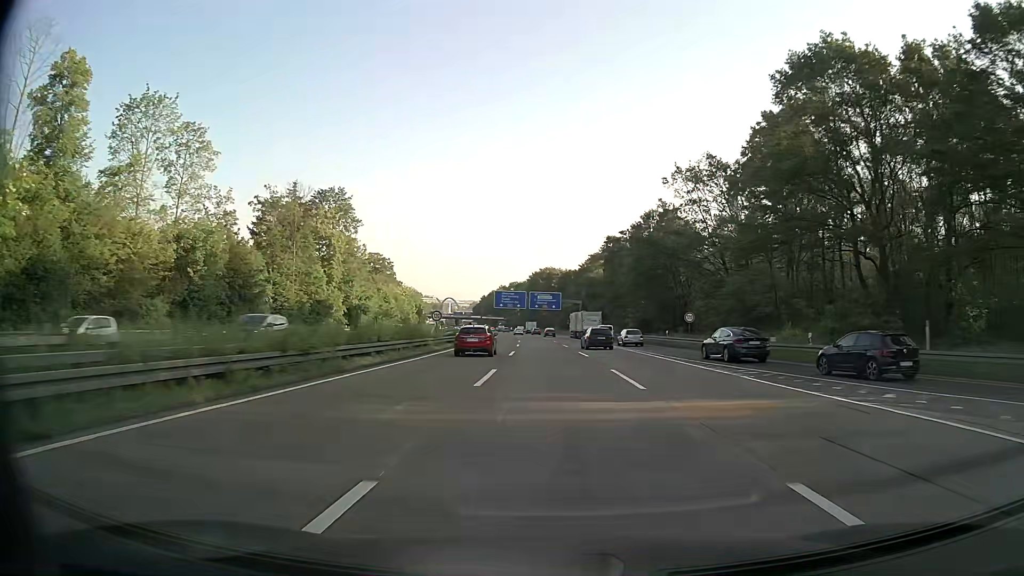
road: motorway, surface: asphalt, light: Day
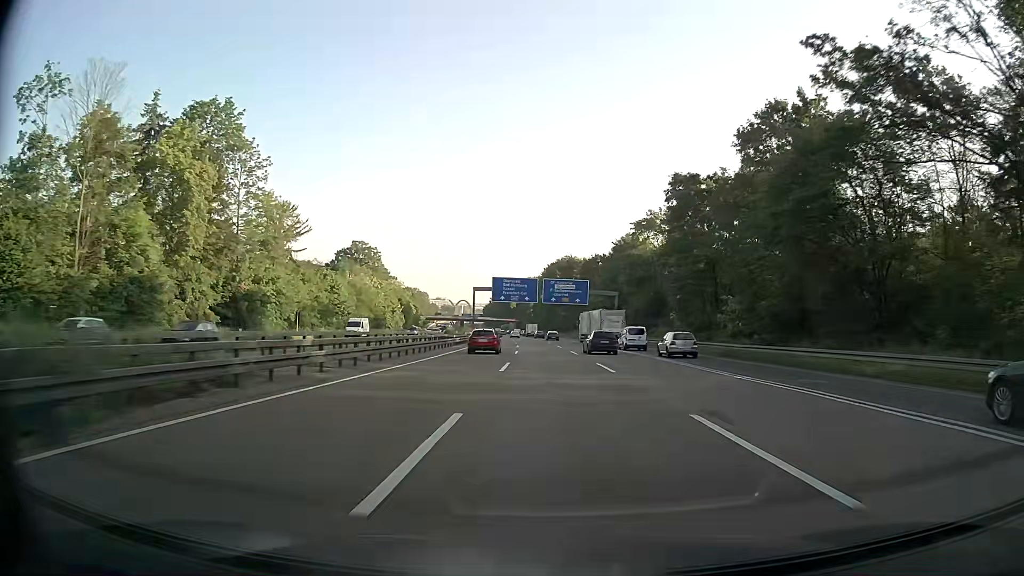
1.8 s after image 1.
(-0.6, +46.8) m; -2°
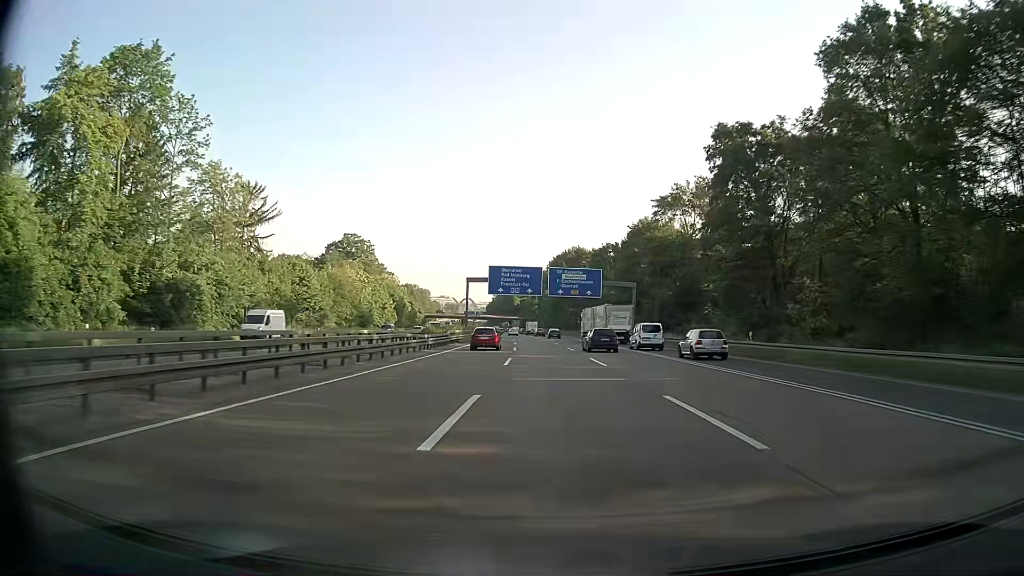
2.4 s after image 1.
(0.0, +15.5) m; 0°
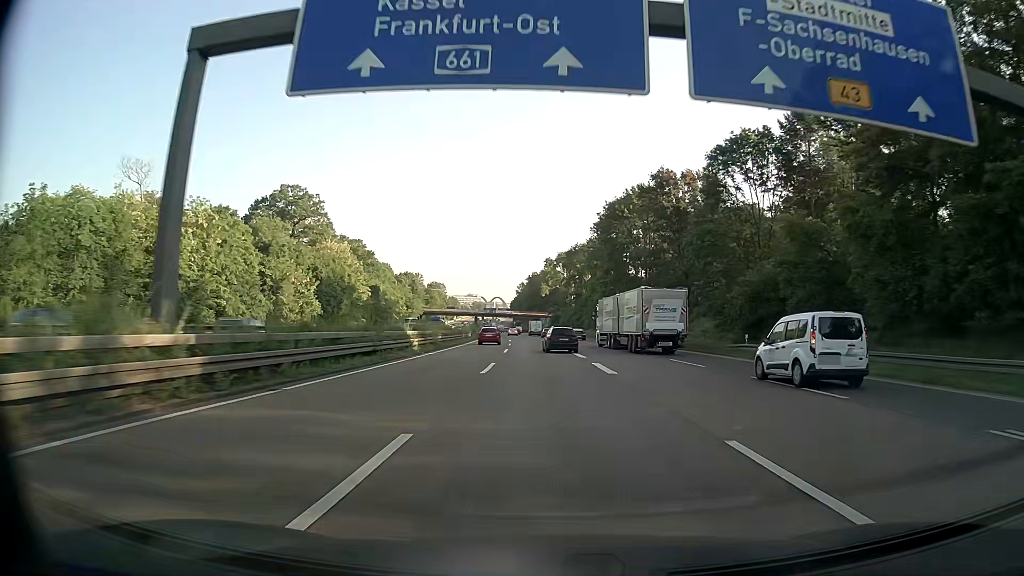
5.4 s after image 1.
(-1.7, +76.9) m; -3°
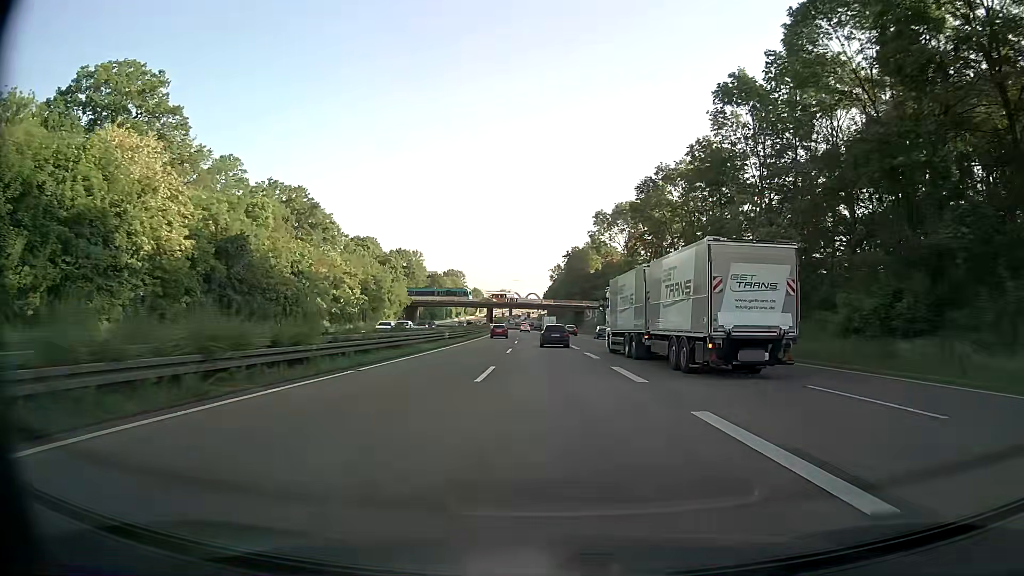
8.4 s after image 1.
(-2.1, +75.7) m; -3°
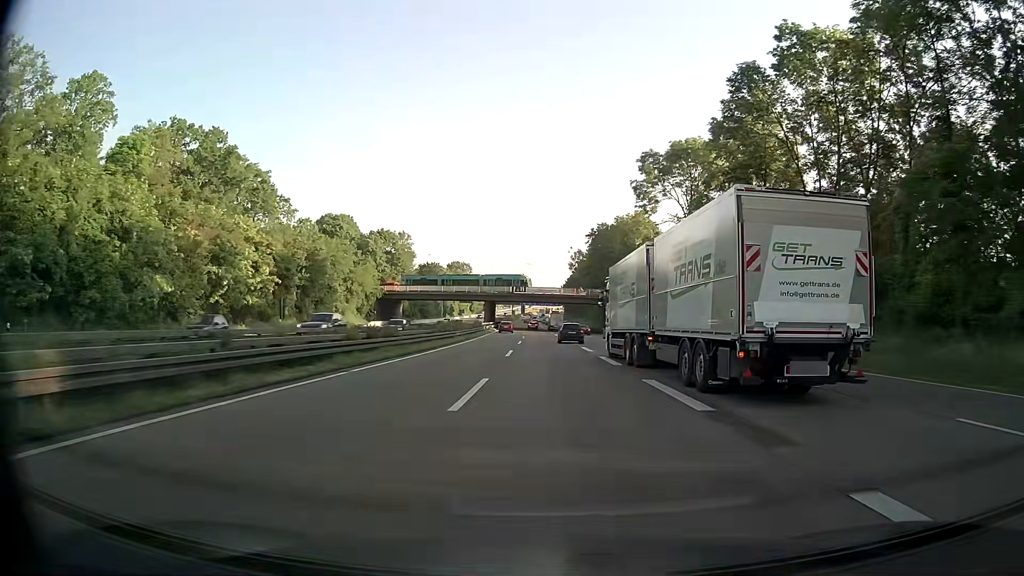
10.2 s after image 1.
(-0.3, +41.2) m; -1°
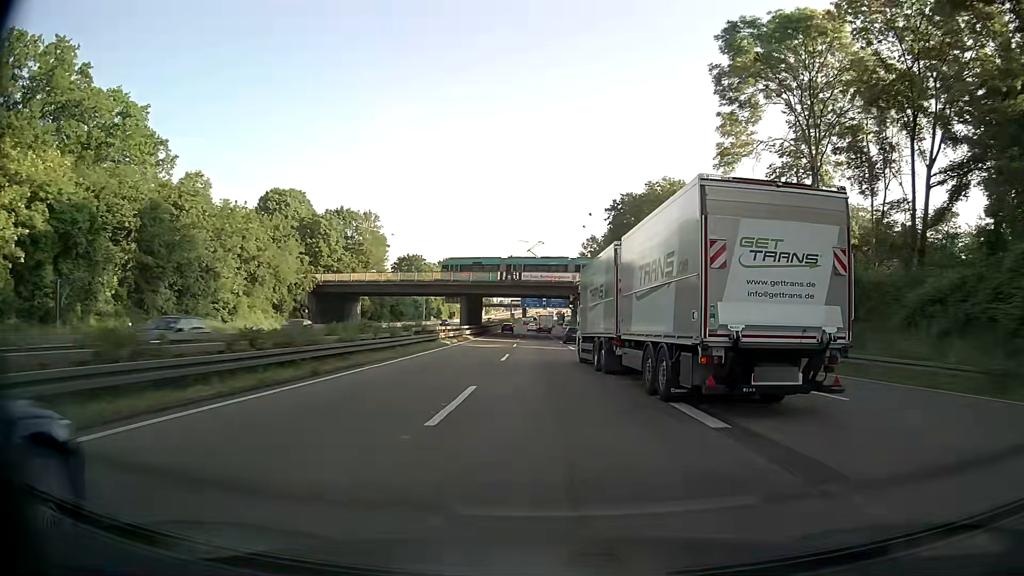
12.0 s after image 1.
(-0.2, +37.3) m; 0°
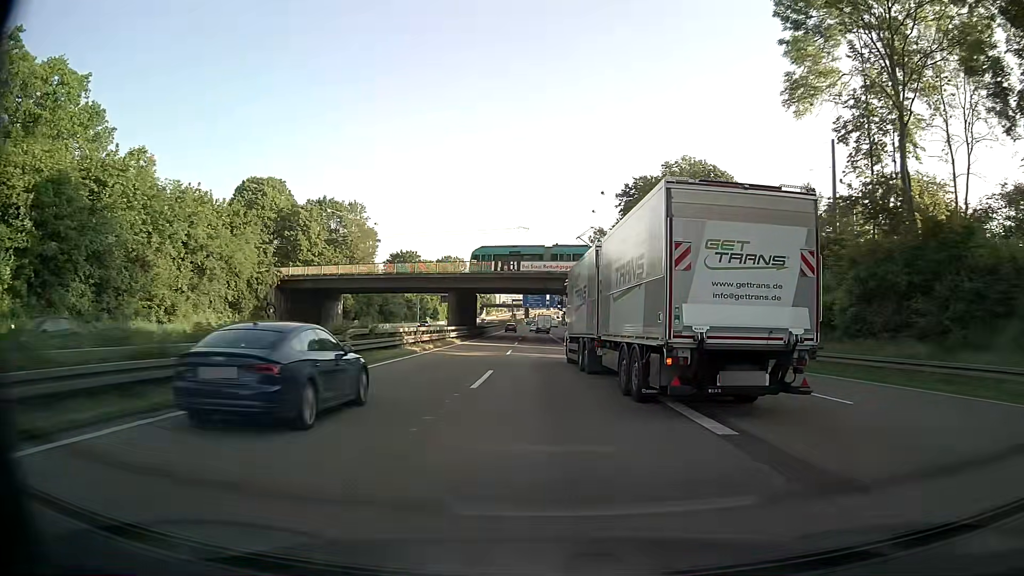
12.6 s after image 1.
(-0.1, +12.3) m; -1°
(0, +10) (0, +20) (0, +30) (0, +40) (0, +50) (-1, +60) (-1, +70) (-1, +80) (-2, +90) (-2, +100) m
